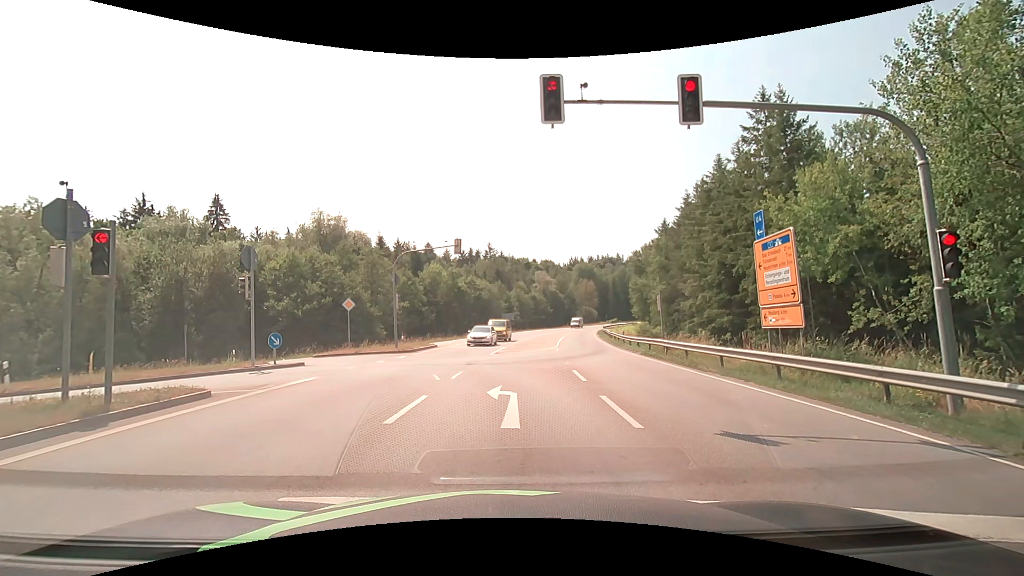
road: secondary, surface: asphalt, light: Day
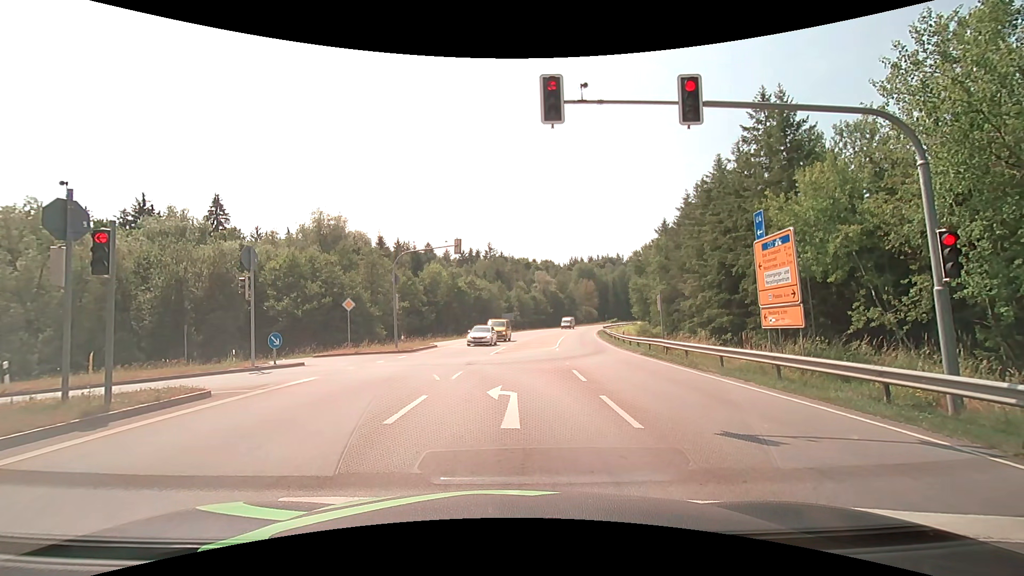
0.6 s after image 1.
(0.0, 0.0) m; 0°
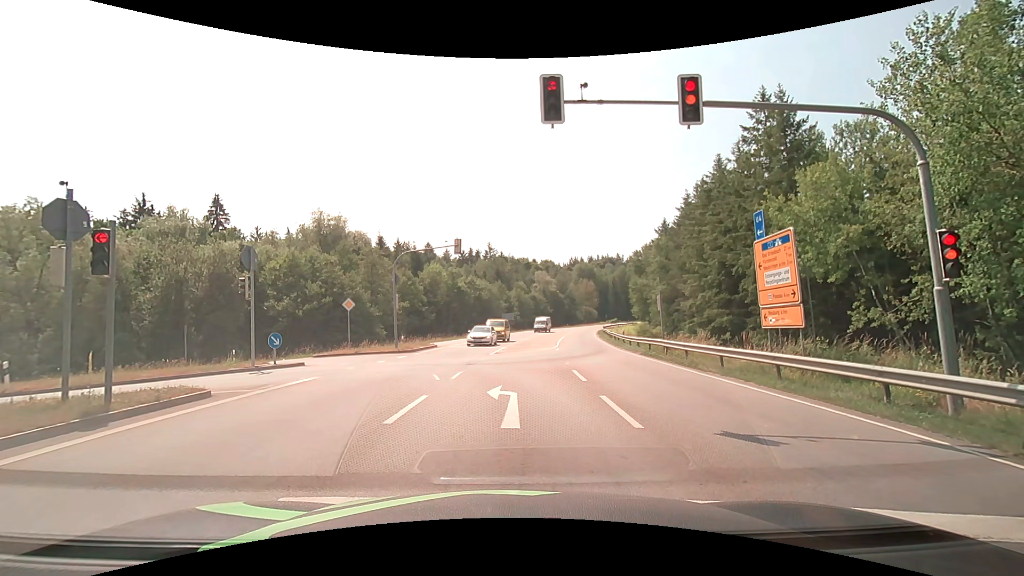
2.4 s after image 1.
(0.0, 0.0) m; 0°
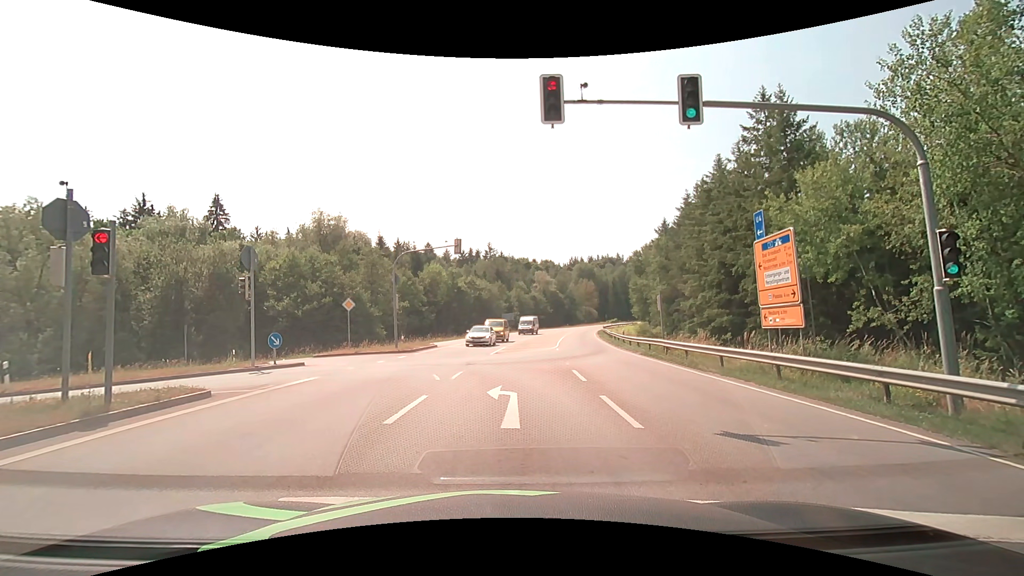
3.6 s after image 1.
(0.0, 0.0) m; 0°
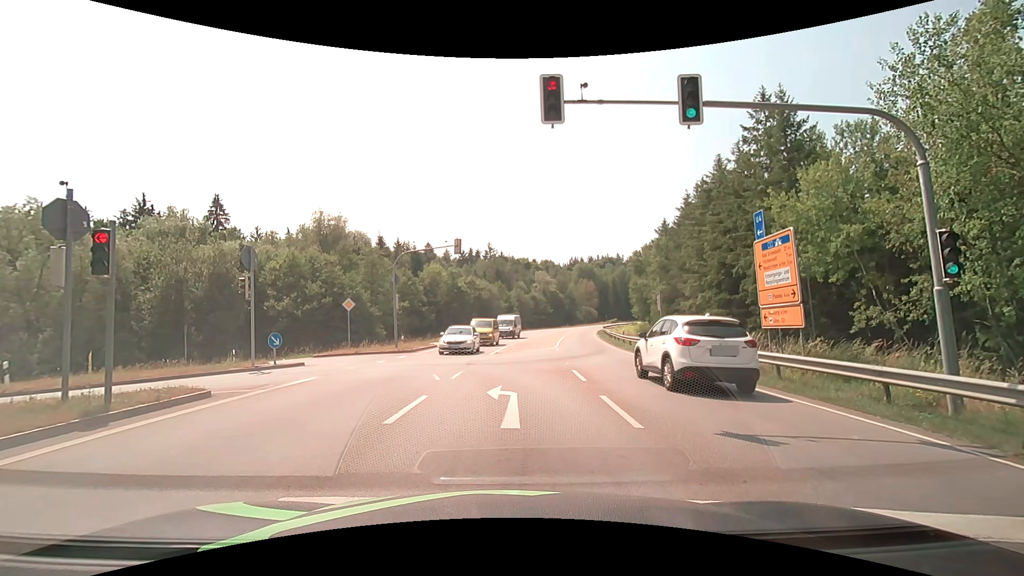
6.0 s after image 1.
(0.0, 0.0) m; 0°
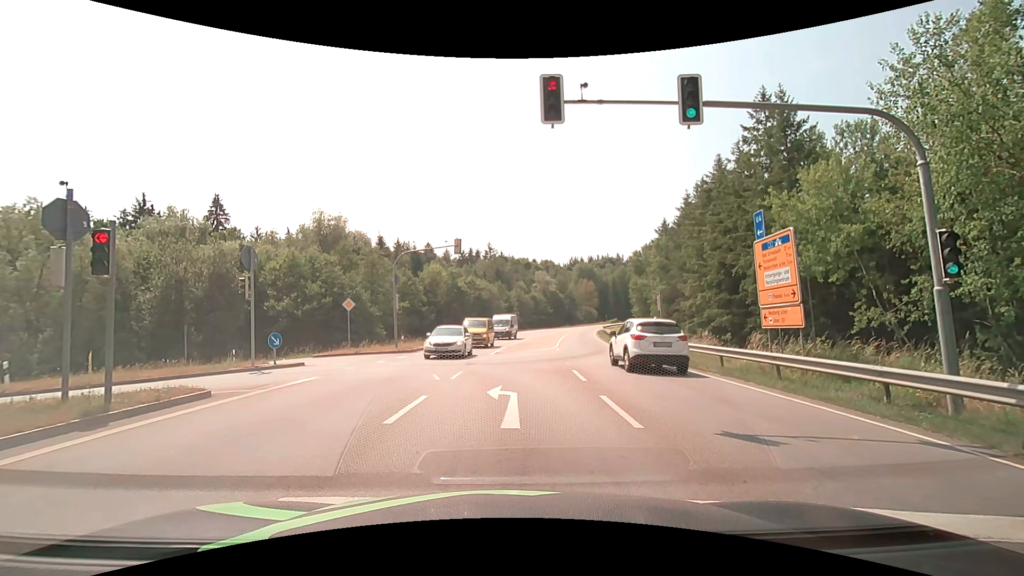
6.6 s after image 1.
(0.0, 0.0) m; 0°
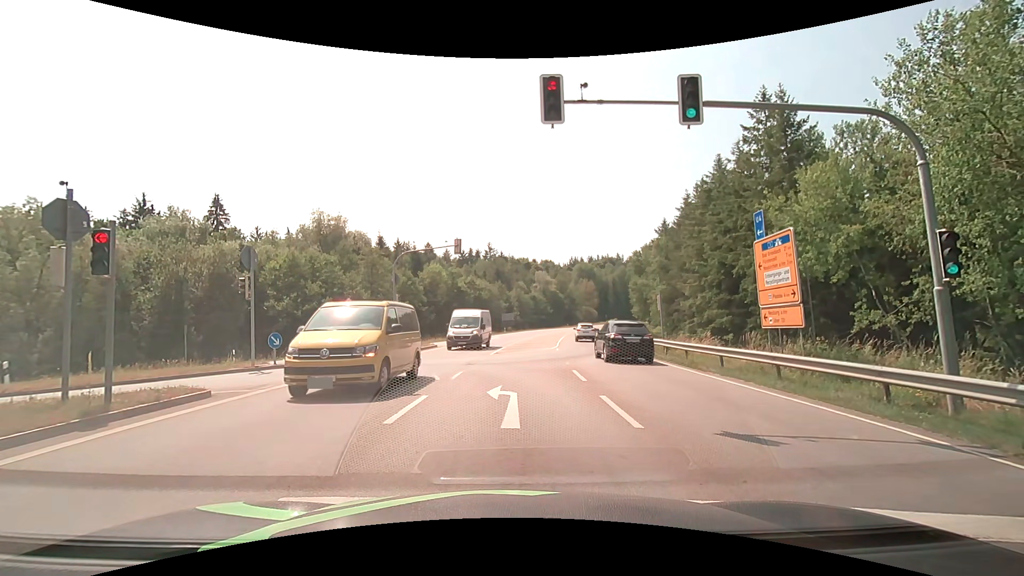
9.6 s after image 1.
(0.0, 0.0) m; 0°
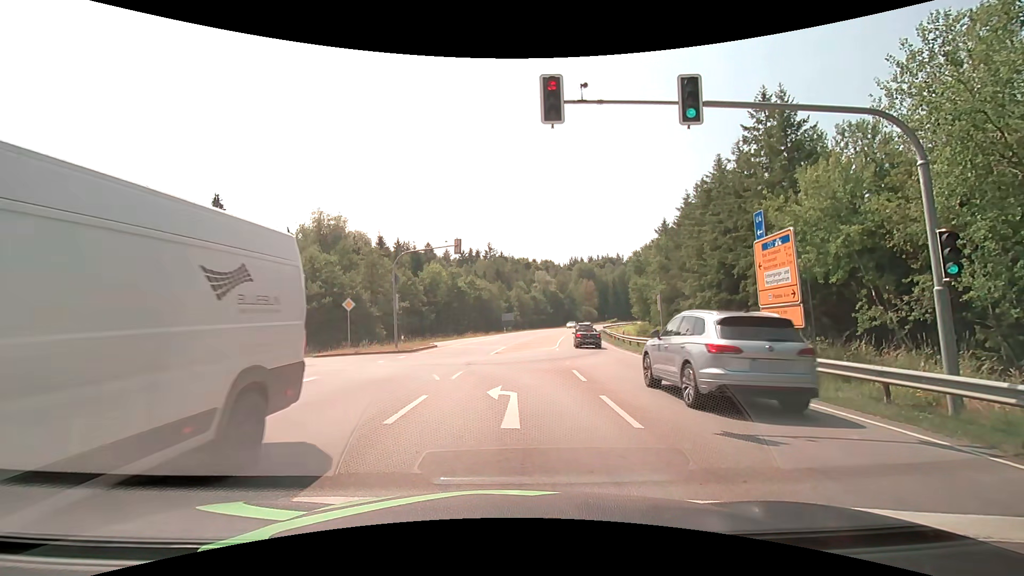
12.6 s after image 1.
(0.0, 0.0) m; 0°
(0, +10) (-2, +20) (-8, +27) (-18, +29) (-28, +31) (-38, +32) (-48, +35) (-57, +38) (-66, +42) (-75, +47) m
